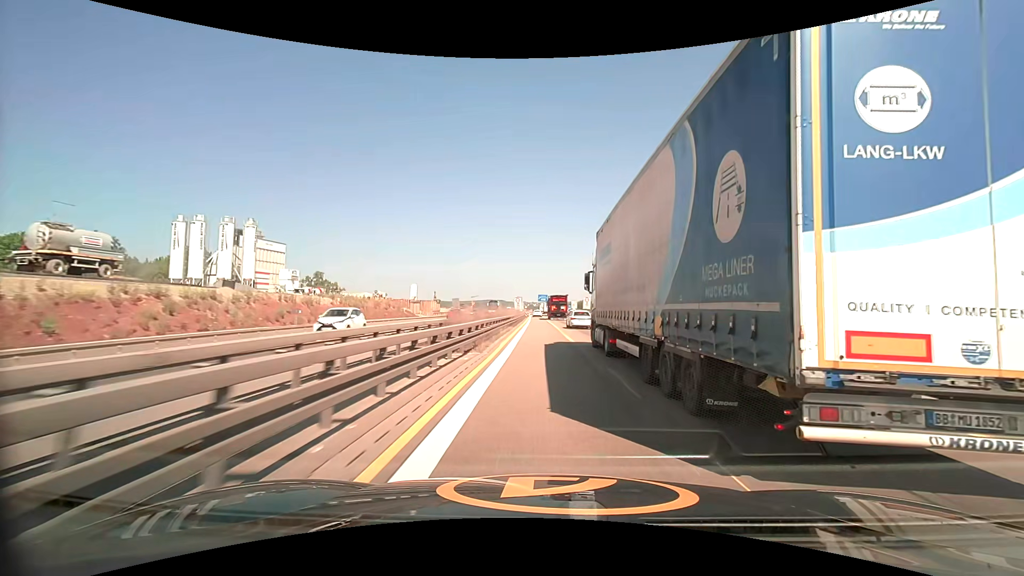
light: Day
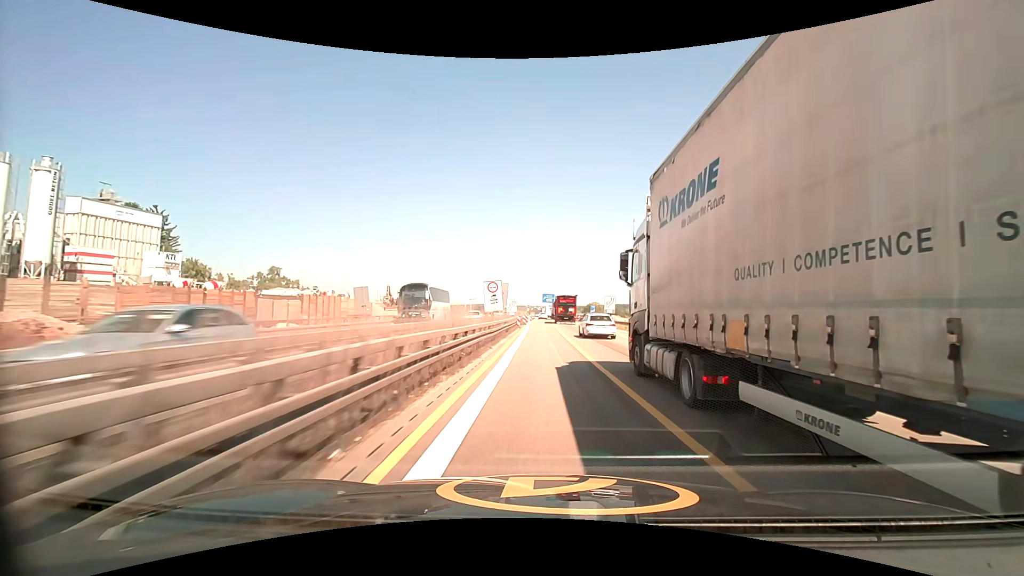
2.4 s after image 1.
(-0.4, +49.3) m; -1°
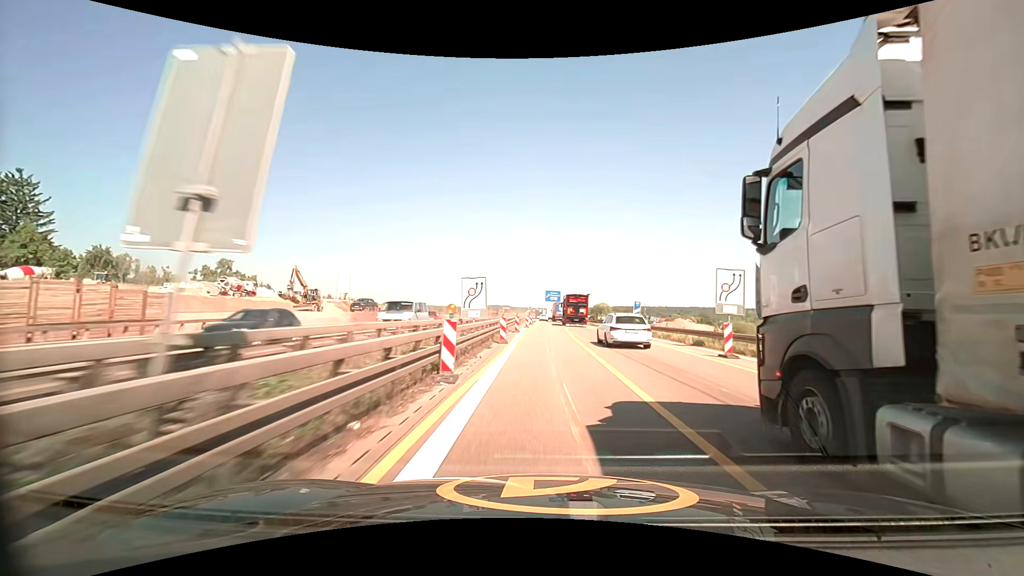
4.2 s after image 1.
(-0.1, +36.6) m; +1°
(0, +10) (0, +20) (0, +30) (0, +40) (0, +50) (0, +60) (0, +70) (-1, +80) (-1, +90) (-1, +100) m
